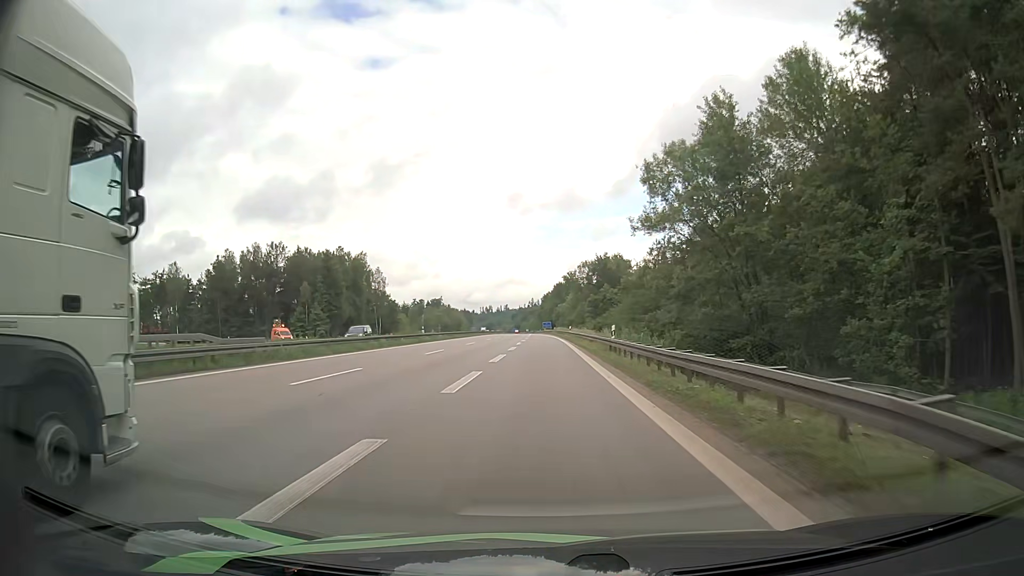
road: motorway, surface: asphalt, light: Day
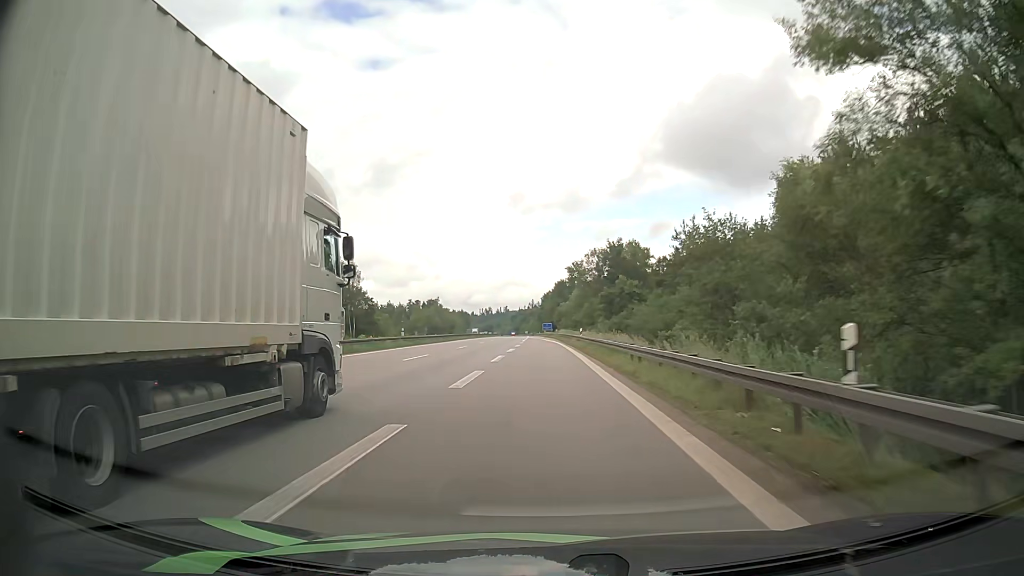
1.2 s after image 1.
(0.0, +22.9) m; 0°
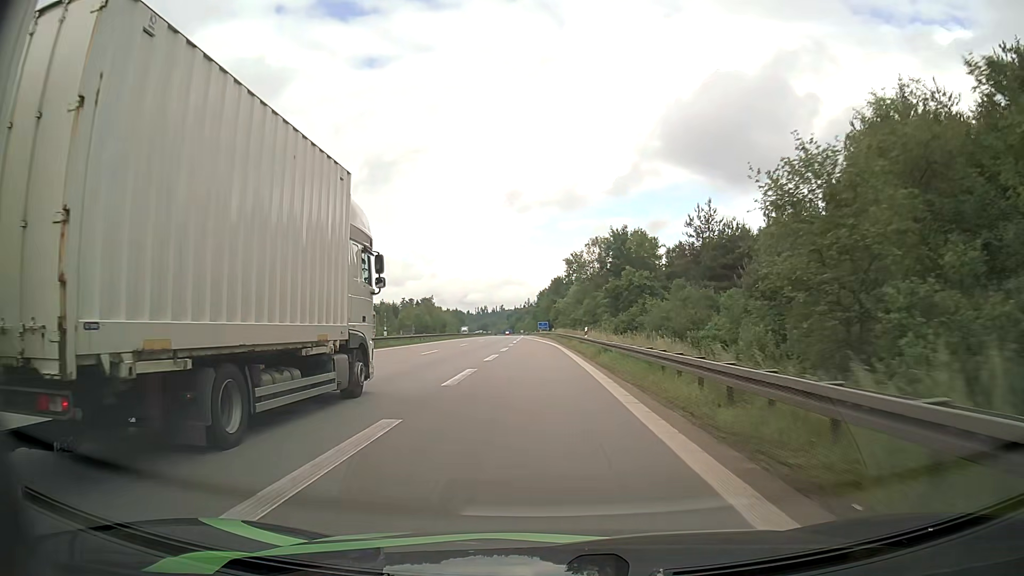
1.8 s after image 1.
(+0.1, +11.6) m; +1°
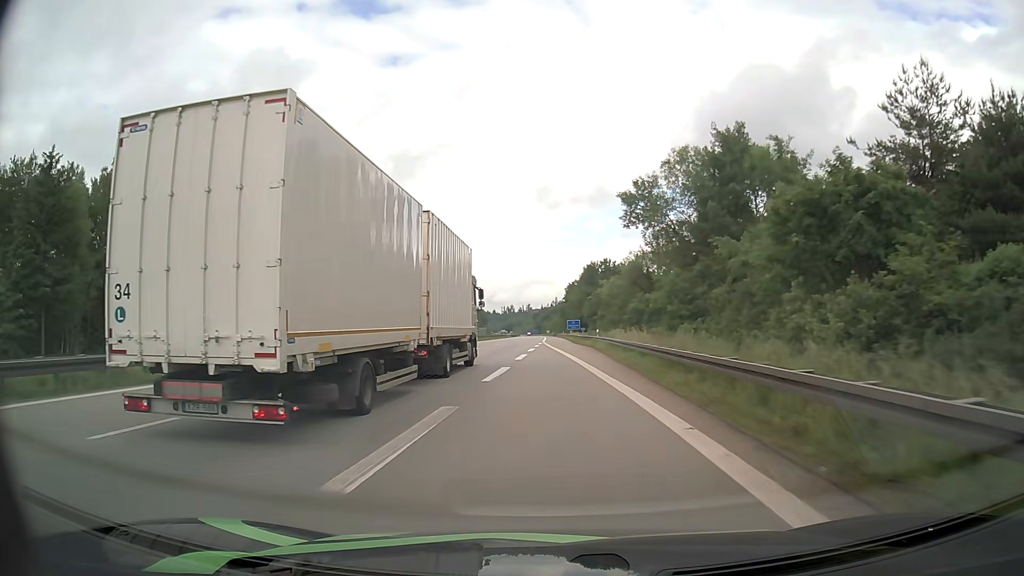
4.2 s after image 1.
(-0.9, +46.3) m; -2°
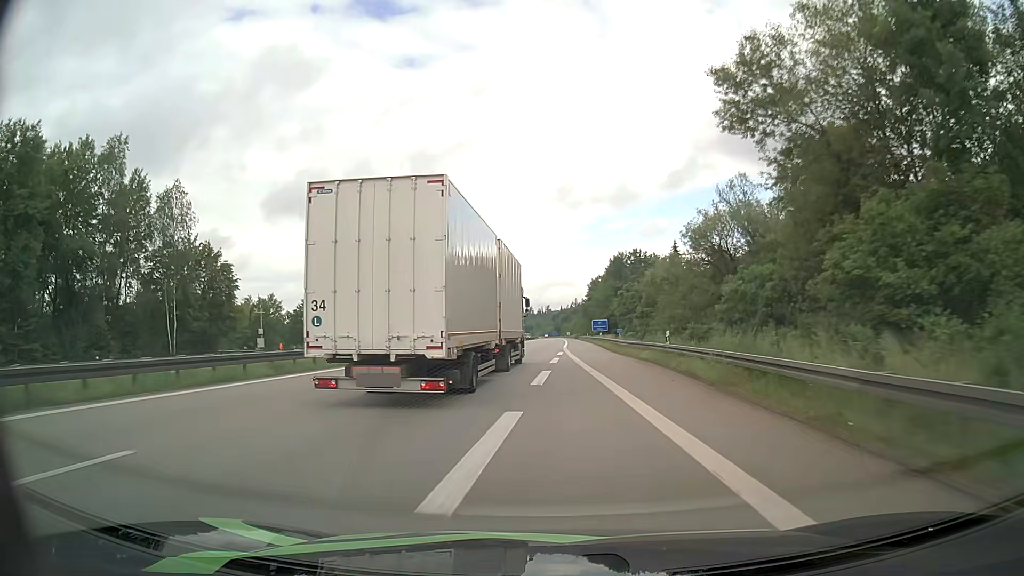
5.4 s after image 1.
(-0.4, +24.8) m; -2°
